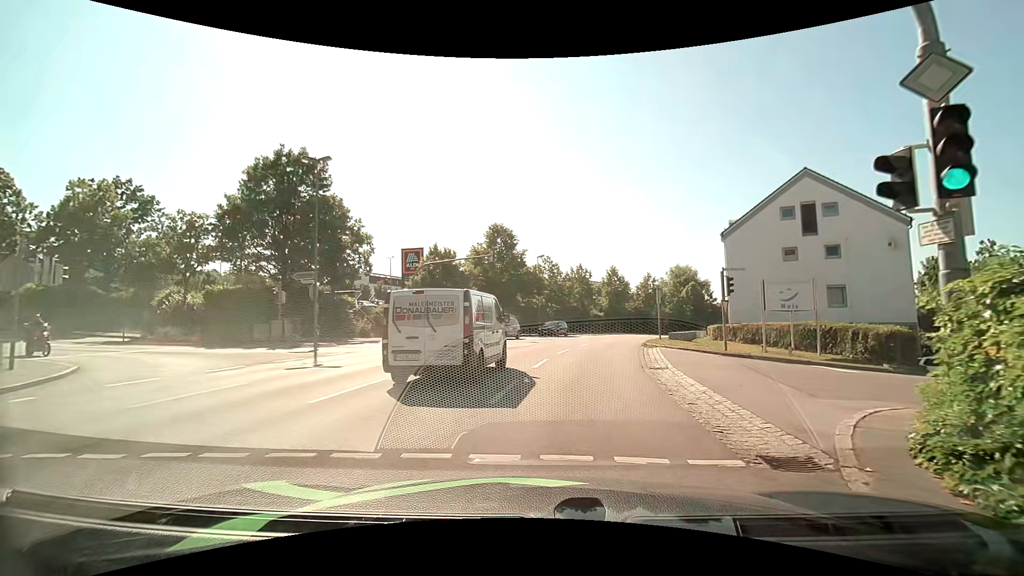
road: tertiary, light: Day
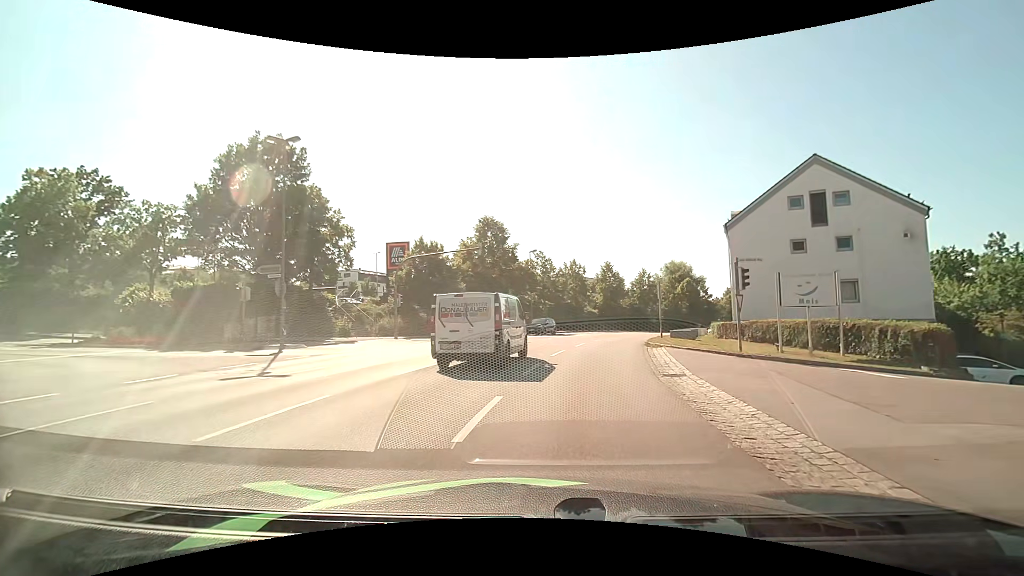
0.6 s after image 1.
(0.0, +2.7) m; +1°
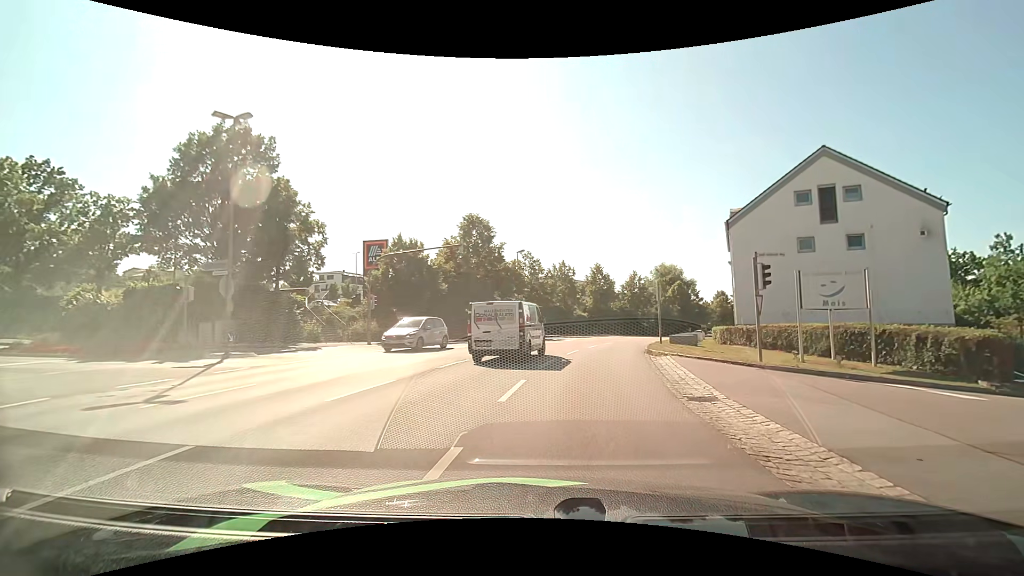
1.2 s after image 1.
(0.0, +3.1) m; +1°
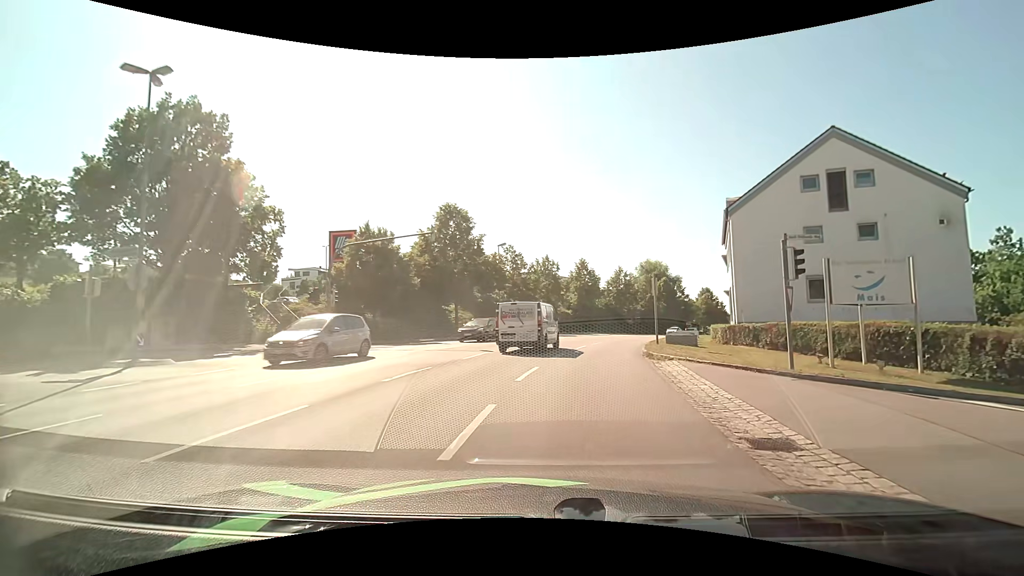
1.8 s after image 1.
(+0.1, +3.6) m; +2°
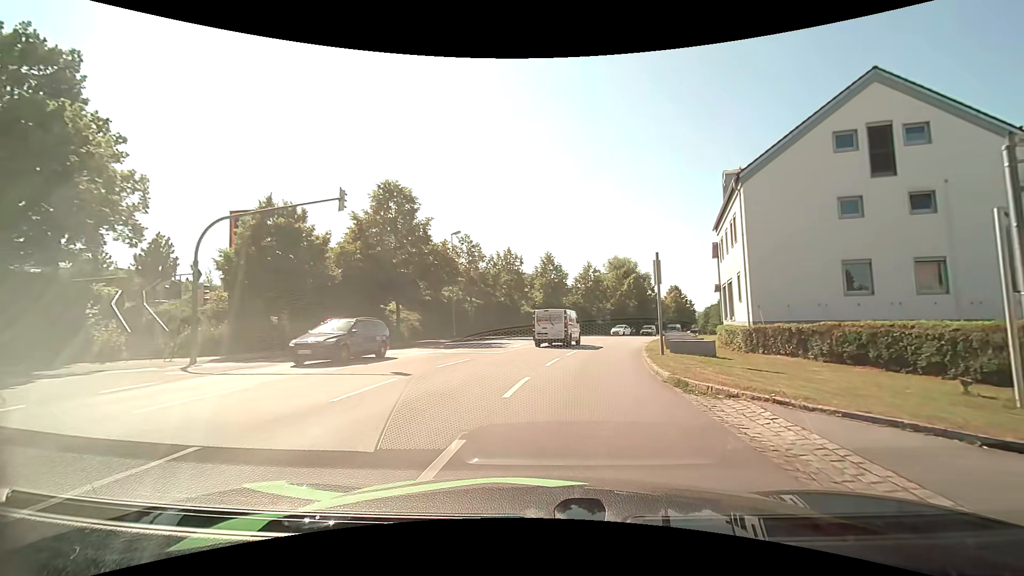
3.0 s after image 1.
(+0.3, +8.2) m; +4°
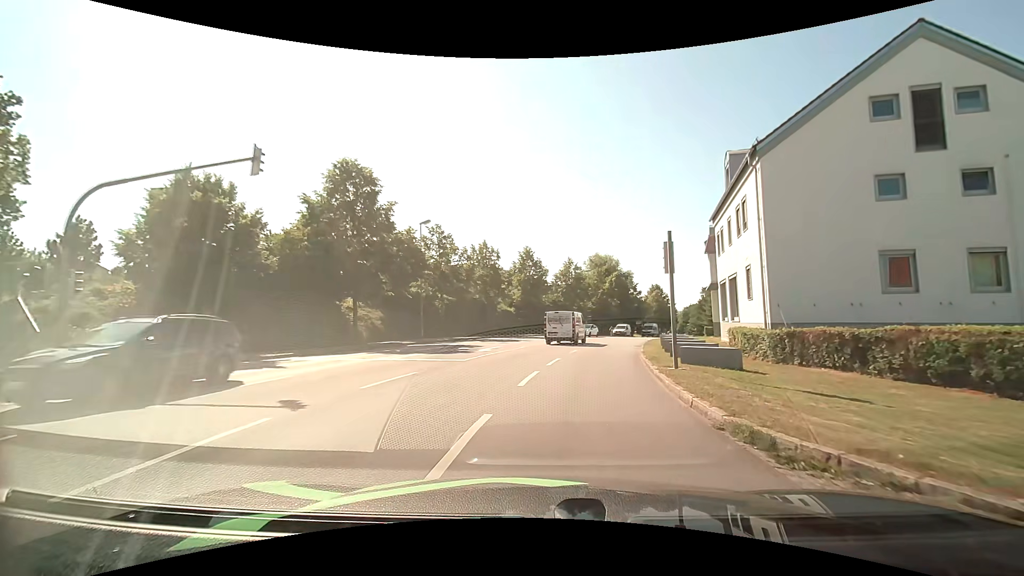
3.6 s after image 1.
(+0.1, +4.5) m; +2°
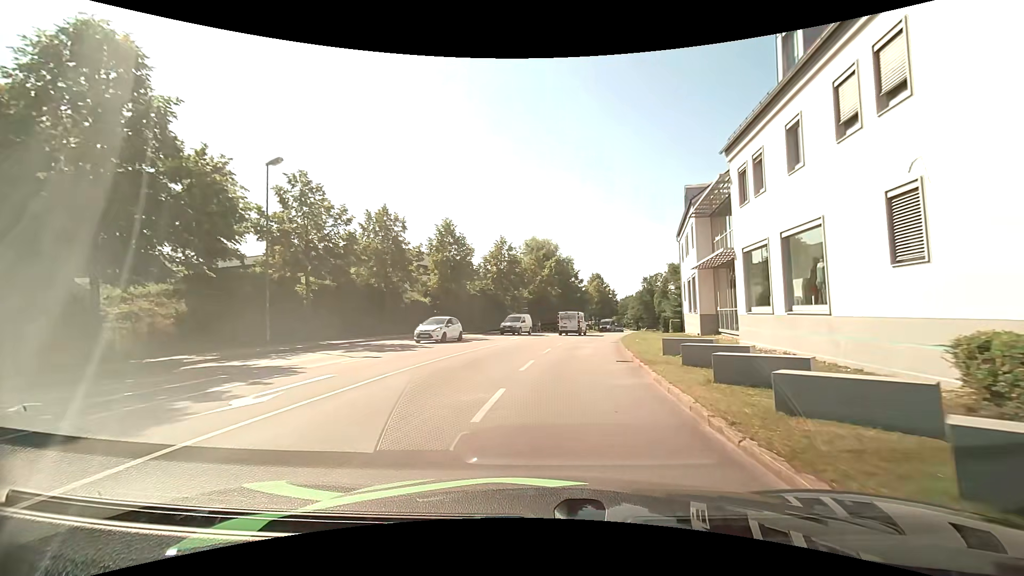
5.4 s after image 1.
(+1.1, +14.7) m; +8°
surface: asphalt
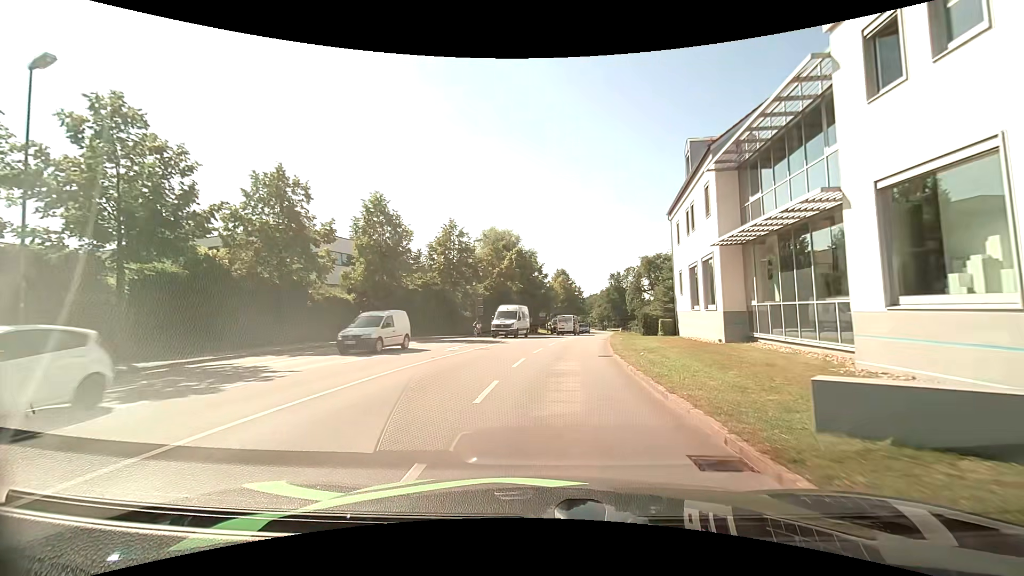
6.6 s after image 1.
(+0.4, +10.6) m; +4°
(0, +10) (+1, +20) (+2, +30) (+3, +40) (+5, +50) (+6, +60) (+7, +70) (+9, +79) (+10, +89) (+12, +99) m
